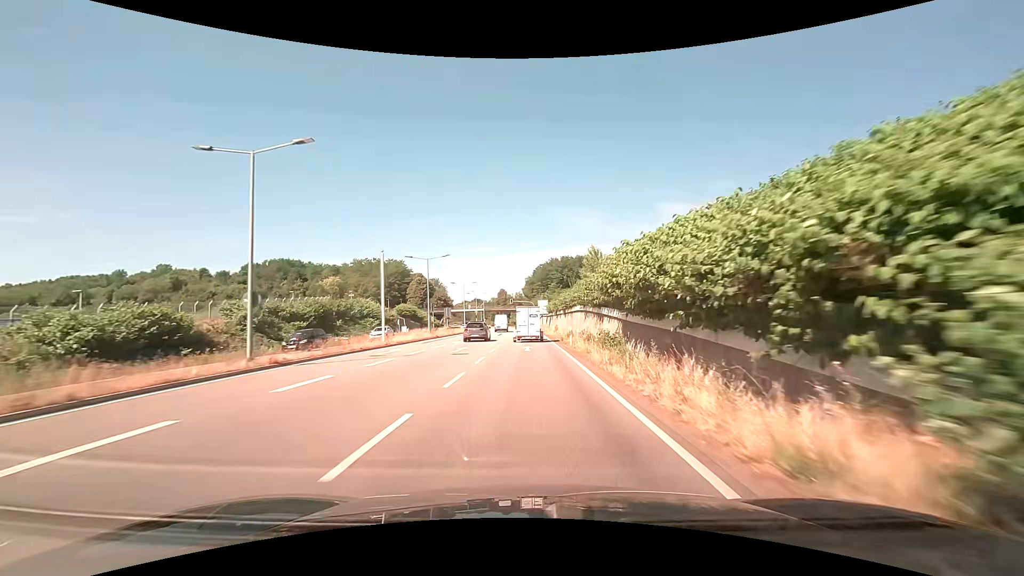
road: primary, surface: asphalt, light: Day
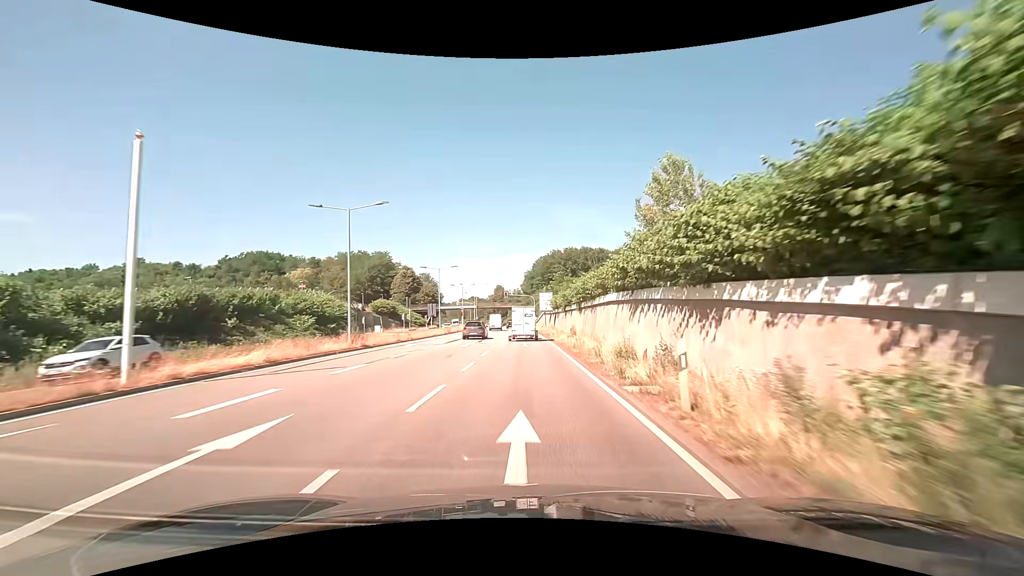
(0.0, +20.9) m; 0°
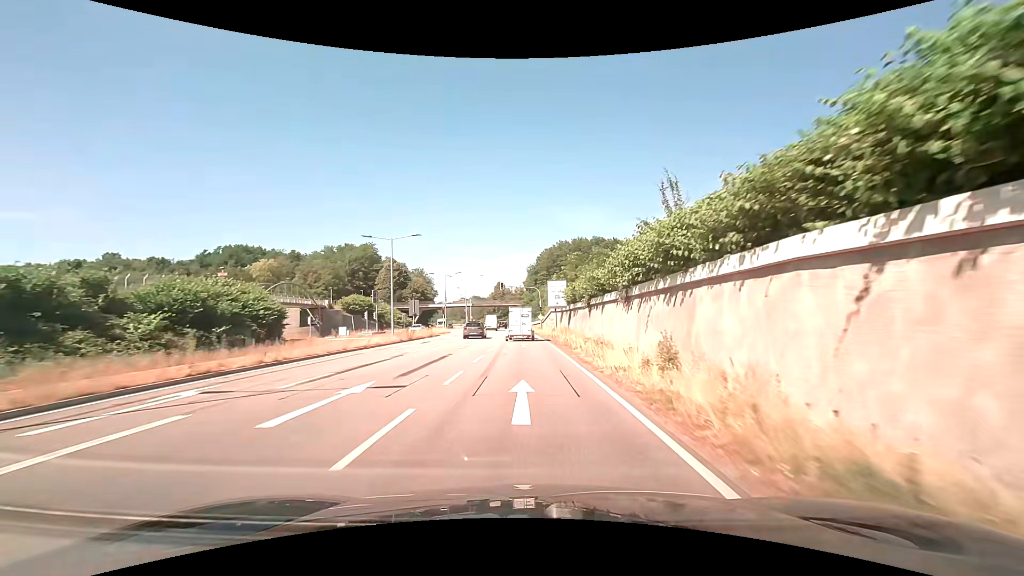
(0.0, +21.0) m; 0°
(0, +10) (0, +20) (0, +30) (0, +40) (-1, +50) (-1, +60) (-2, +70) (-2, +80) (-3, +90) (-4, +100) m
